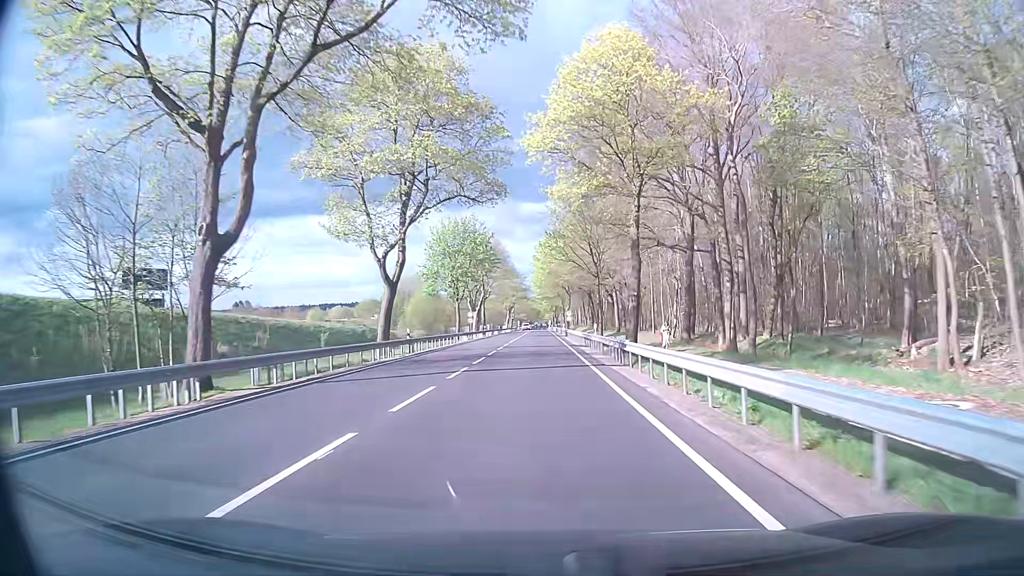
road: primary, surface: asphalt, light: Day
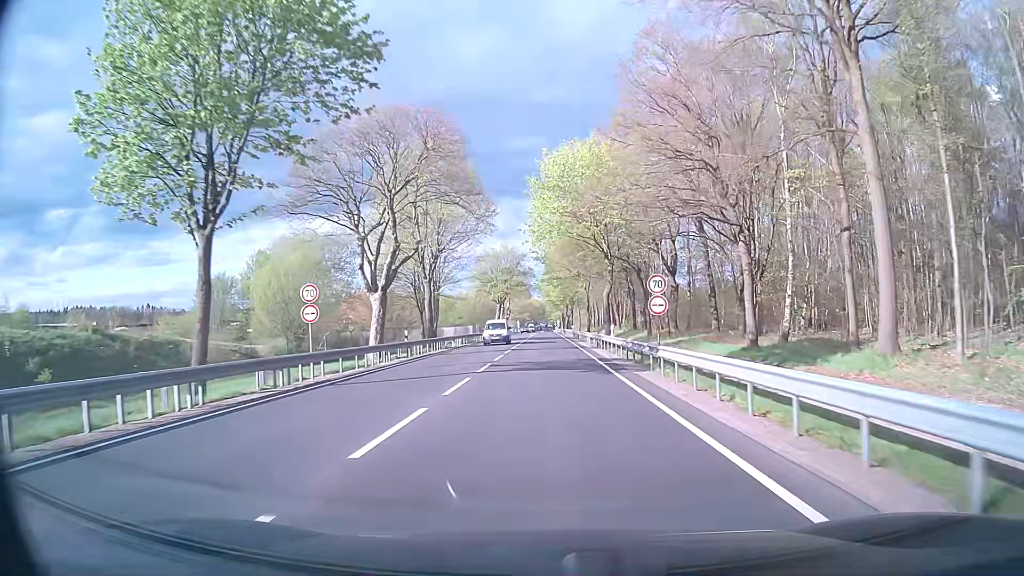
(-0.4, +53.8) m; 0°
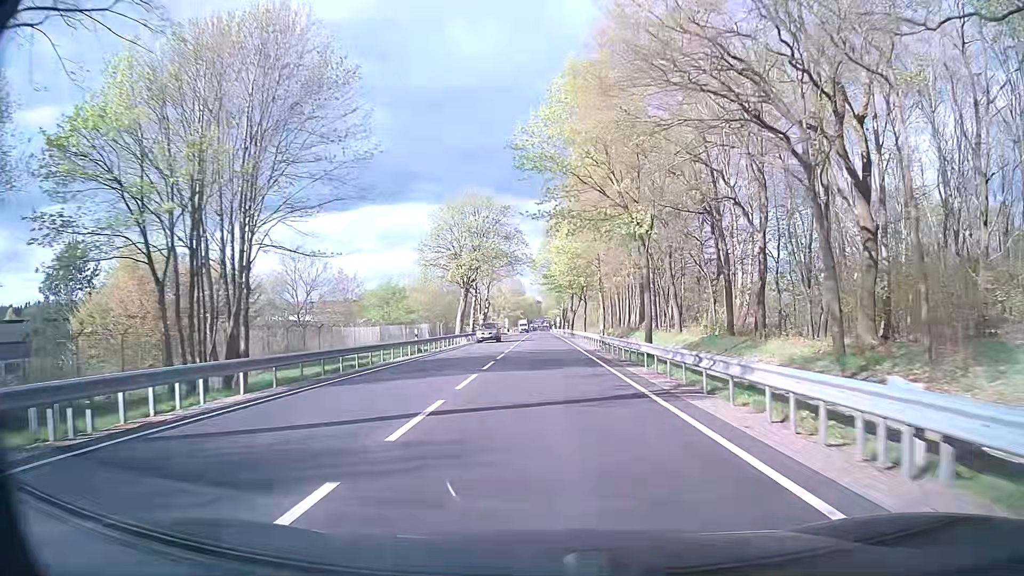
(0.0, +42.9) m; +1°
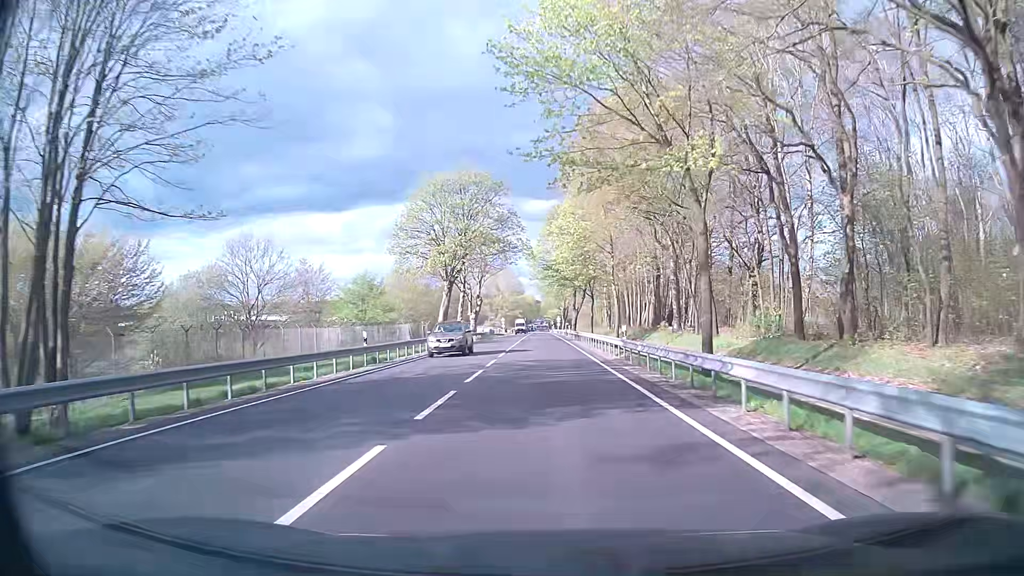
(-0.1, +10.7) m; 0°
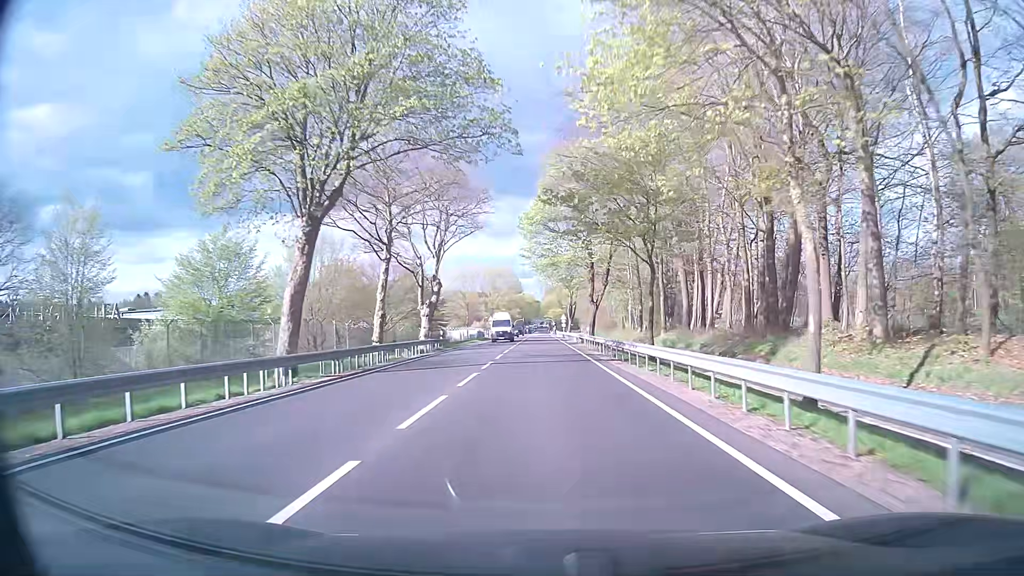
(+0.1, +32.2) m; 0°
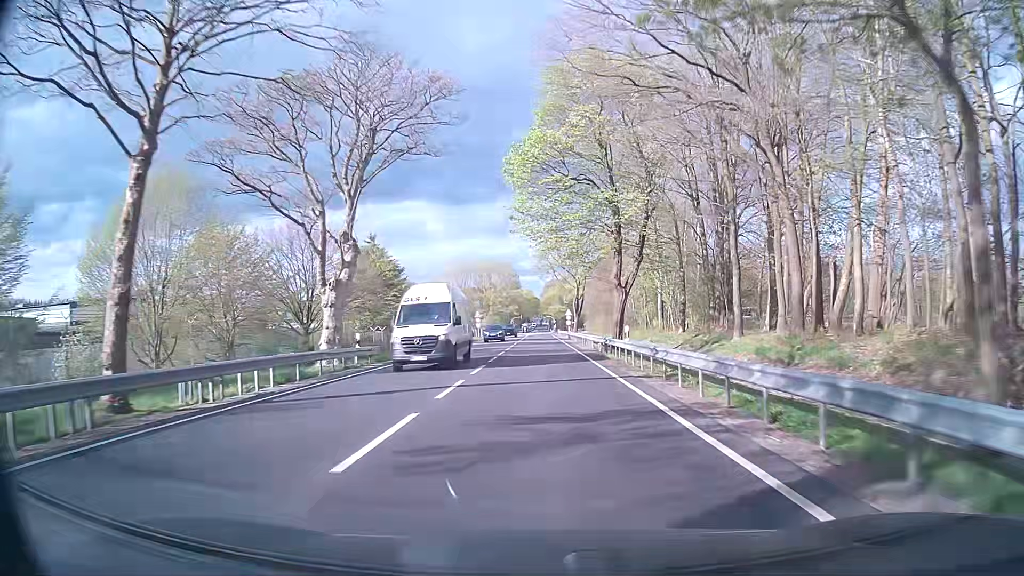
(0.0, +21.5) m; 0°
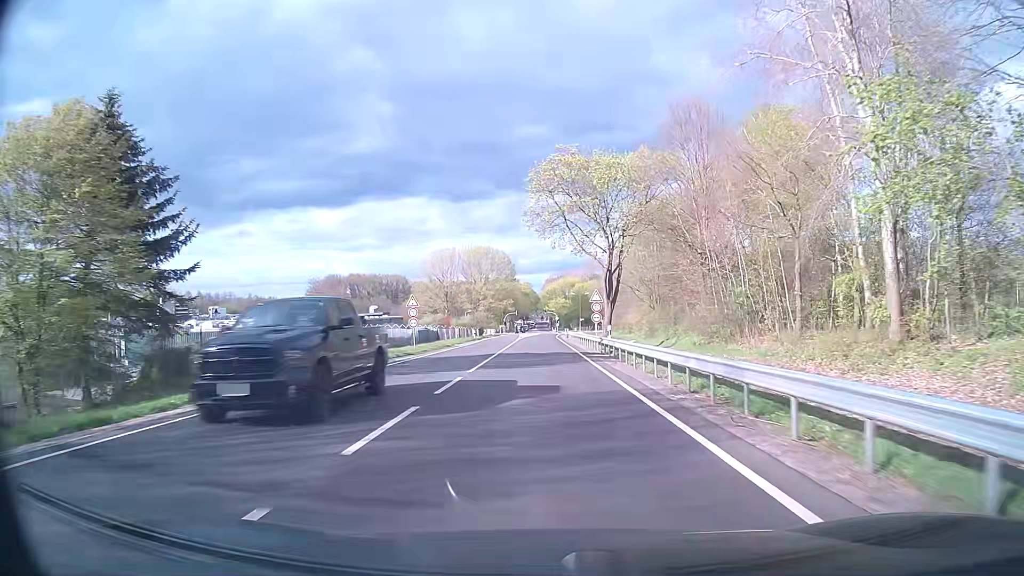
(+0.1, +43.1) m; 0°
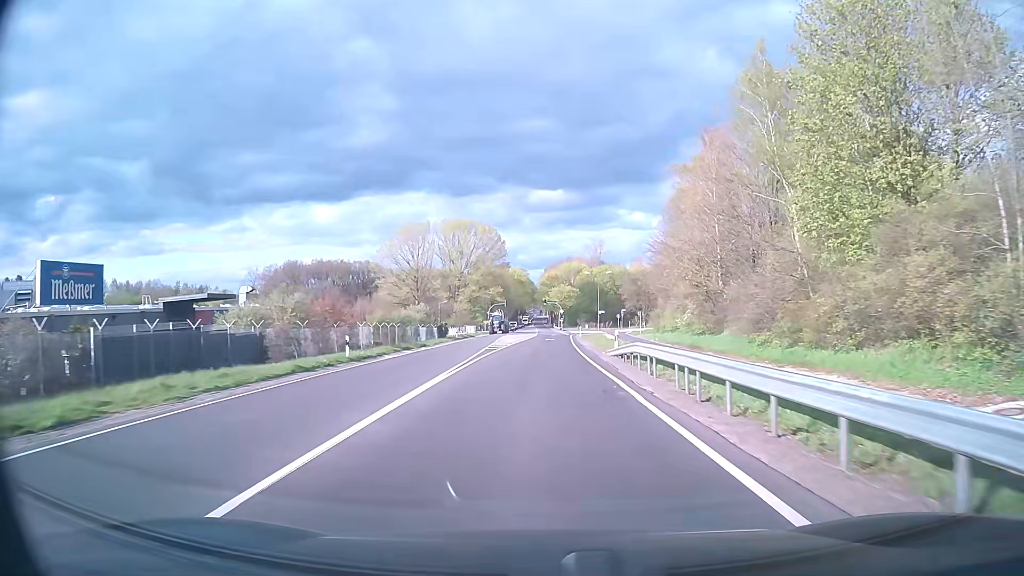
(-0.2, +54.1) m; 0°
(0, +10) (0, +20) (0, +30) (0, +40) (0, +50) (0, +60) (+1, +70) (+1, +80) (+1, +90) (+1, +100) m
